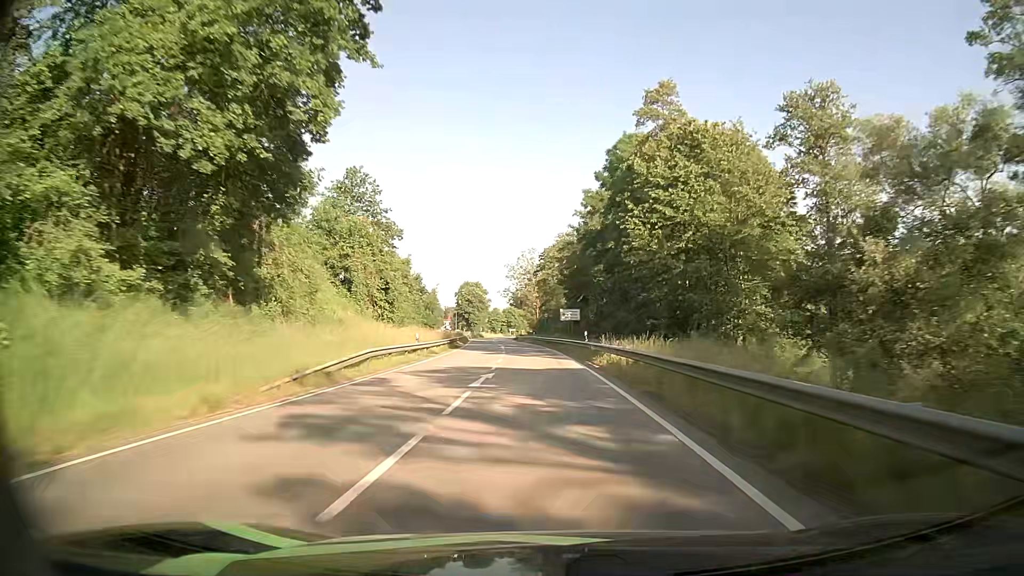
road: primary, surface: asphalt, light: Day
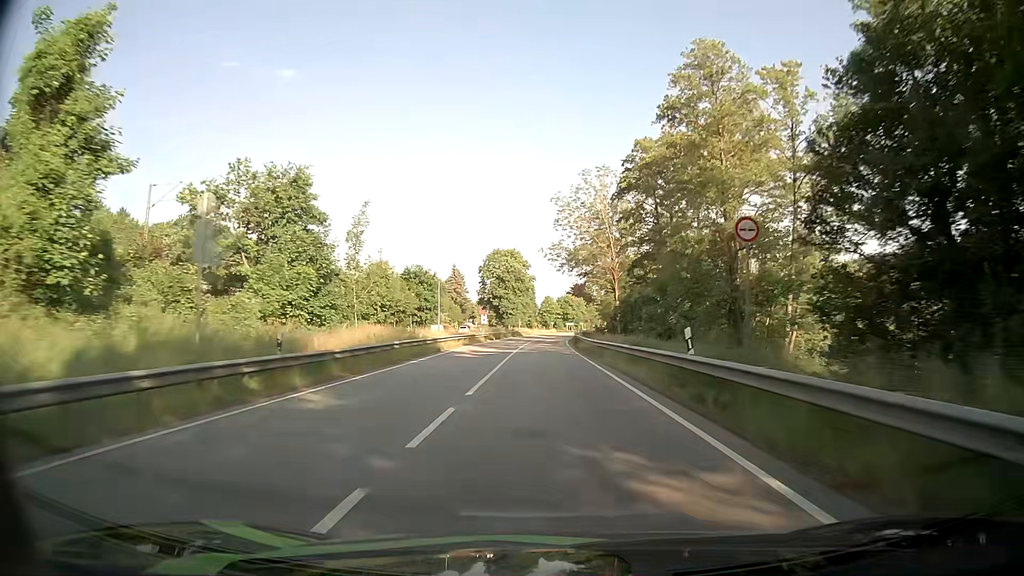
(-3.7, +69.3) m; -5°
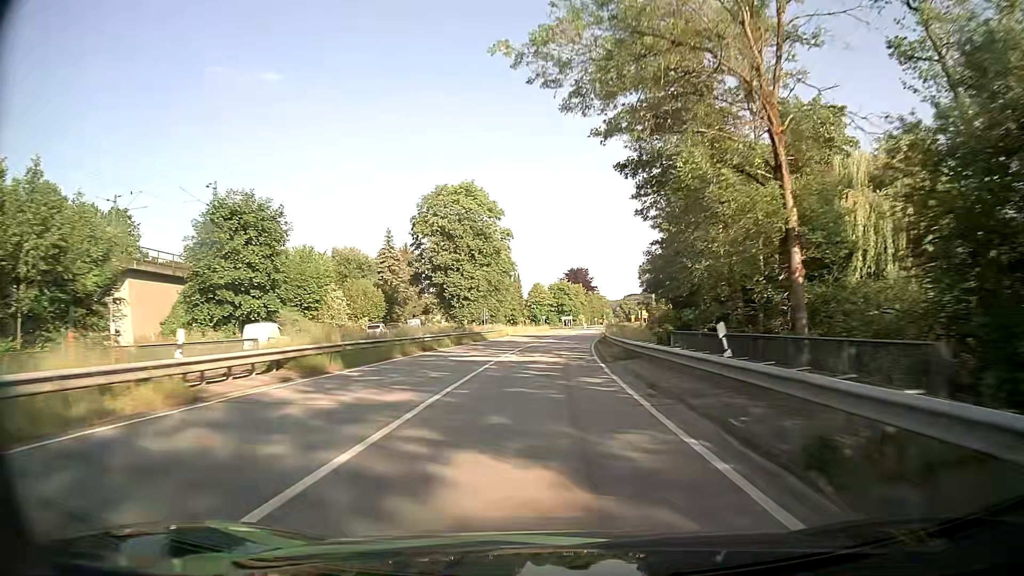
(0.0, +55.3) m; +1°
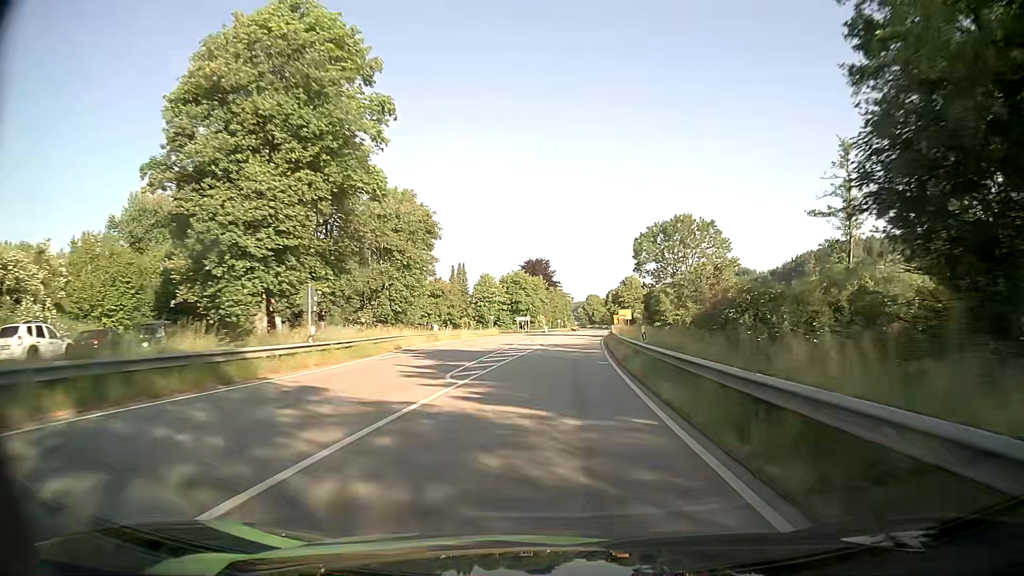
(+0.9, +40.9) m; +4°
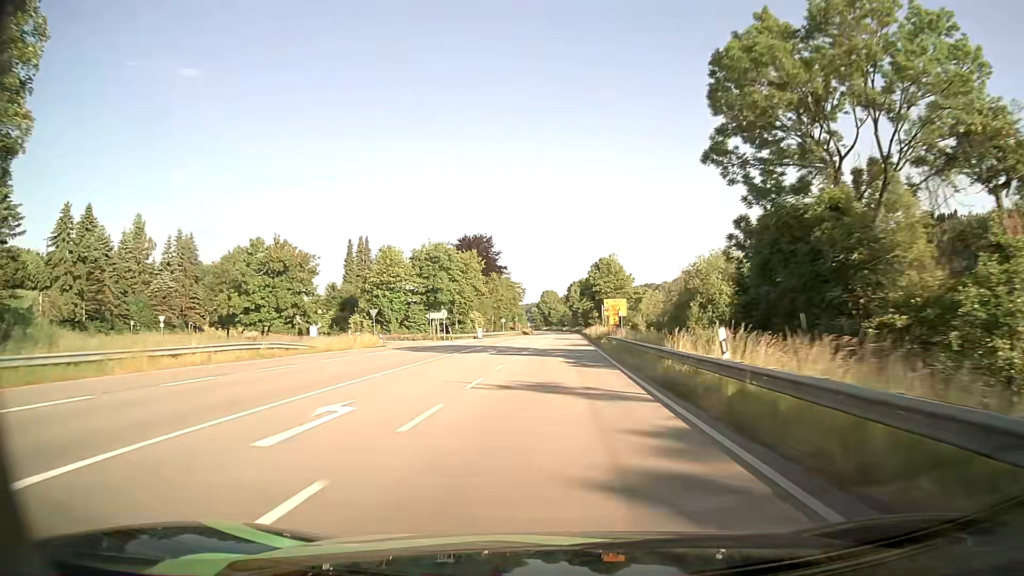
(+2.3, +54.5) m; +4°
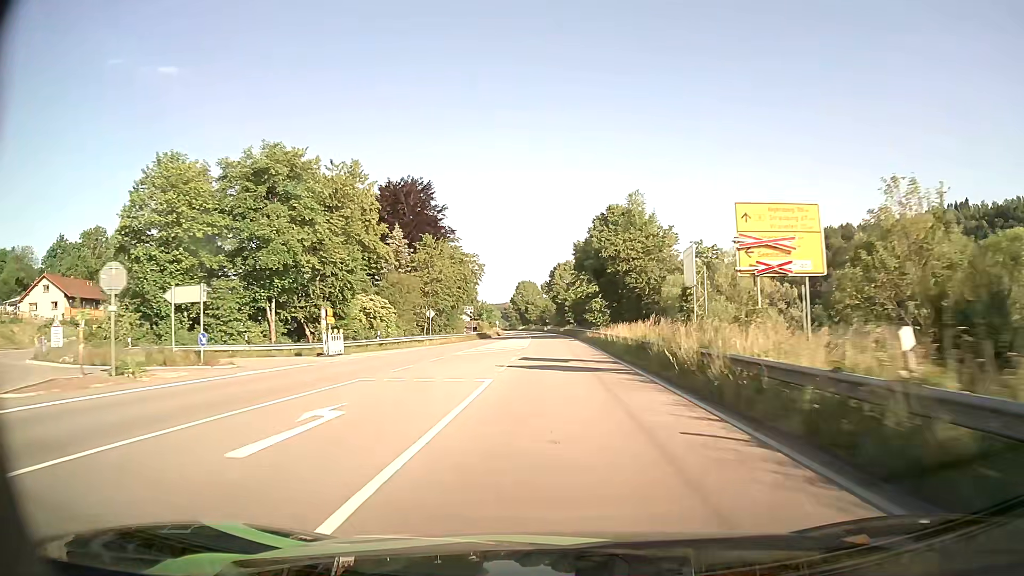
(+0.9, +54.3) m; +2°
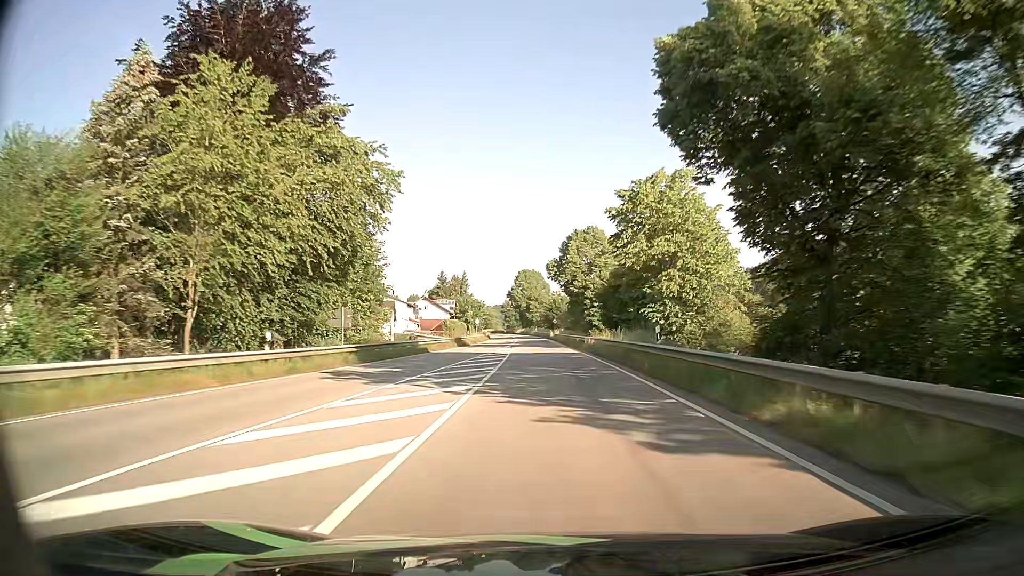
(-0.3, +54.3) m; -1°
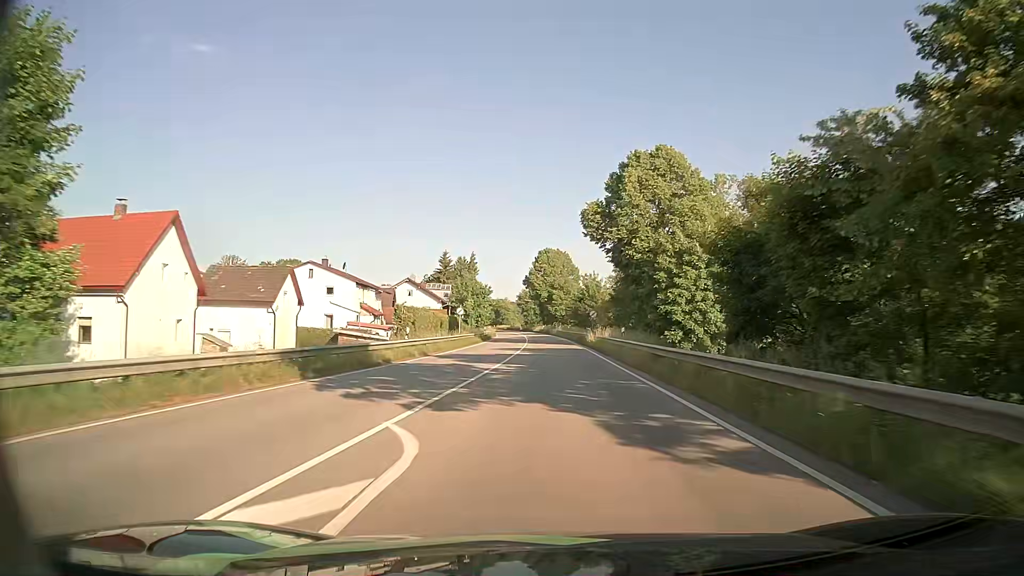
(-0.8, +40.8) m; -2°
(0, +10) (0, +20) (0, +30) (0, +40) (0, +50) (0, +60) (-1, +70) (-1, +80) (-2, +90) (-2, +100) m
